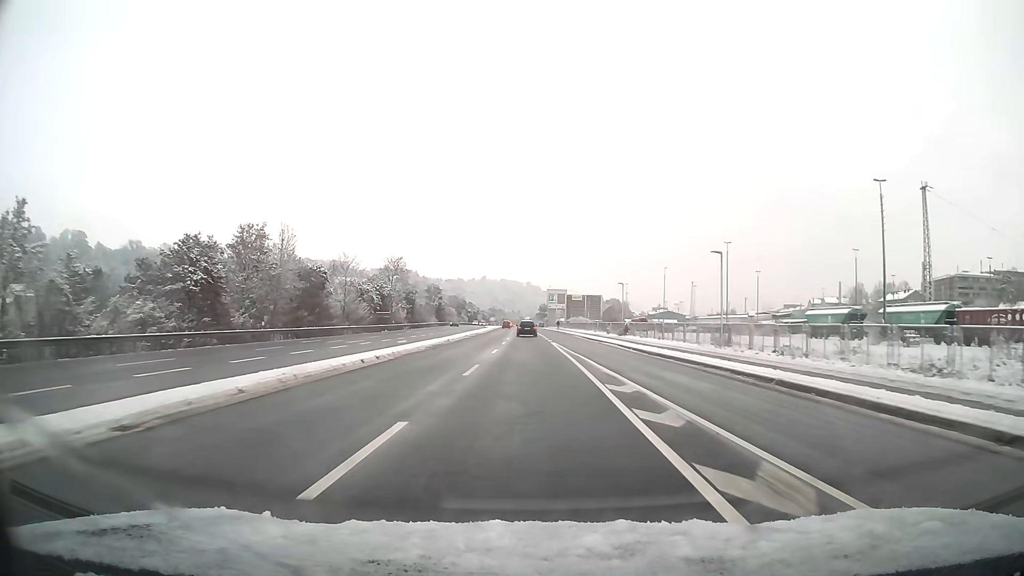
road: primary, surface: asphalt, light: Day
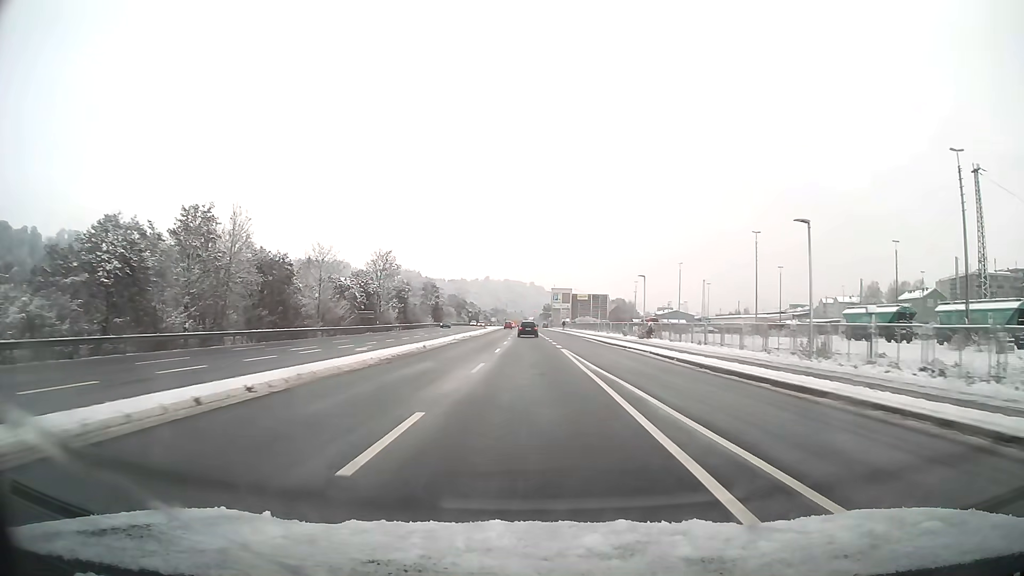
(0.0, +11.0) m; 0°
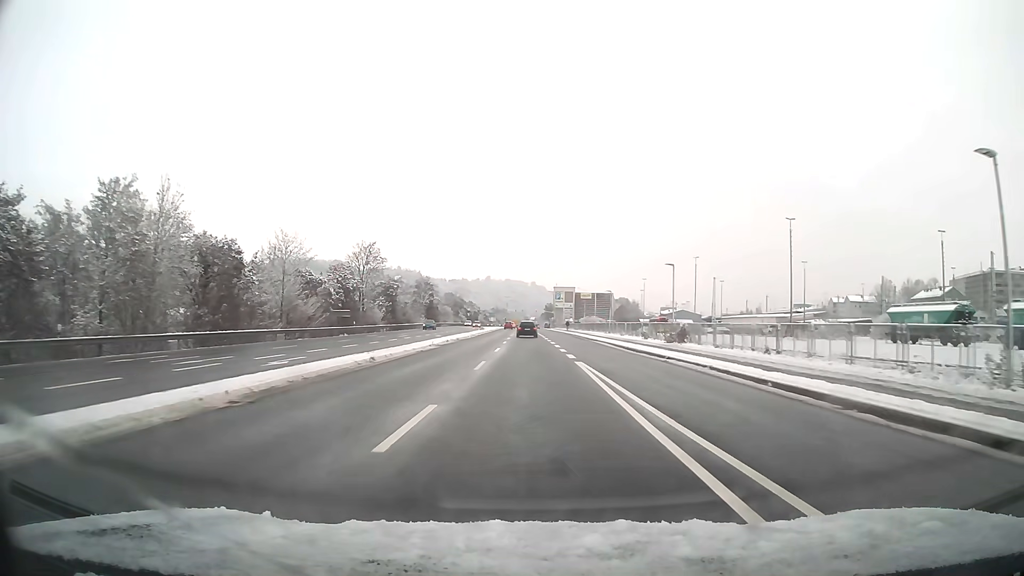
(0.0, +11.0) m; 0°
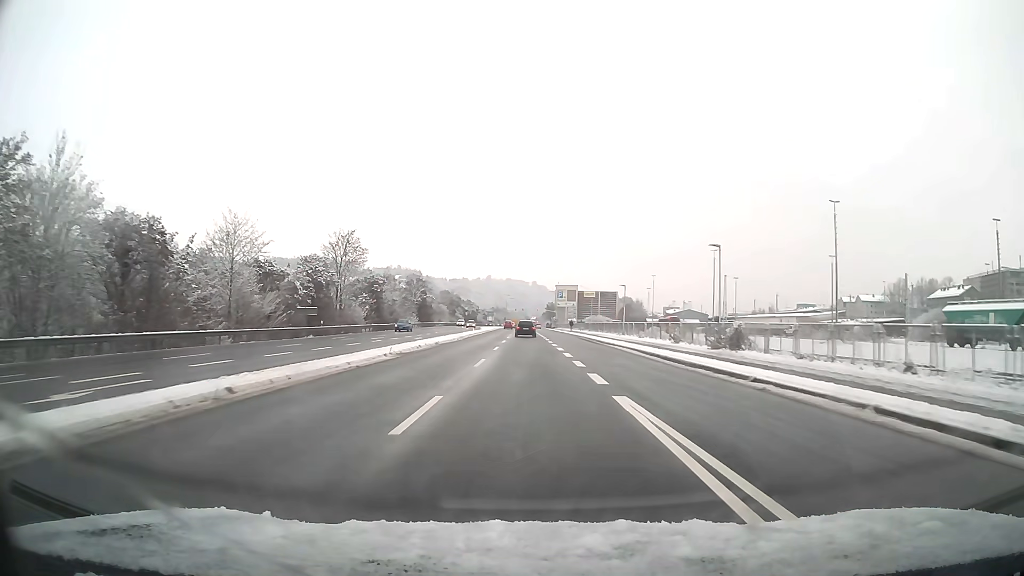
(0.0, +11.0) m; 0°
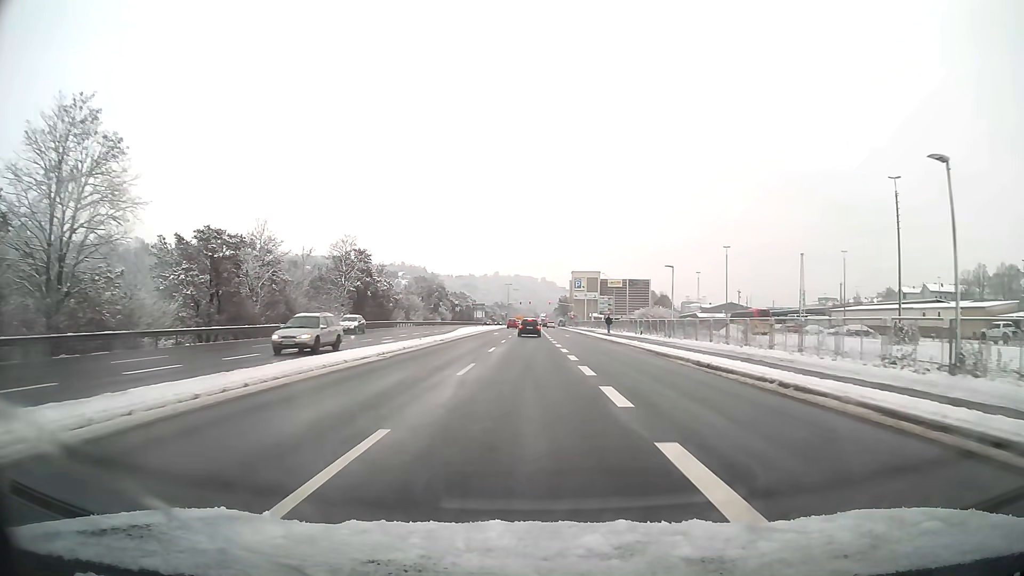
(-0.4, +51.6) m; -1°
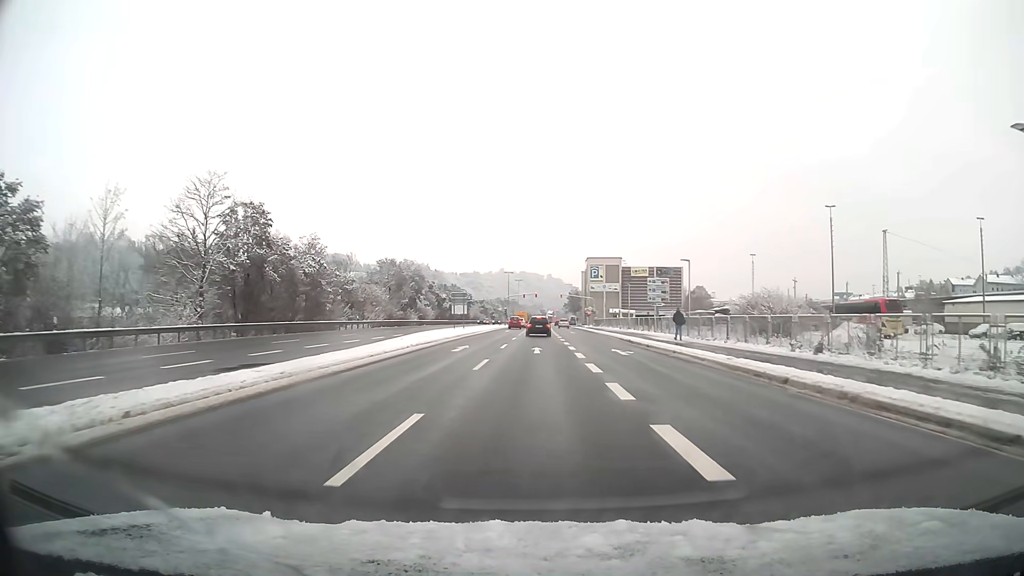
(-0.1, +34.3) m; 0°
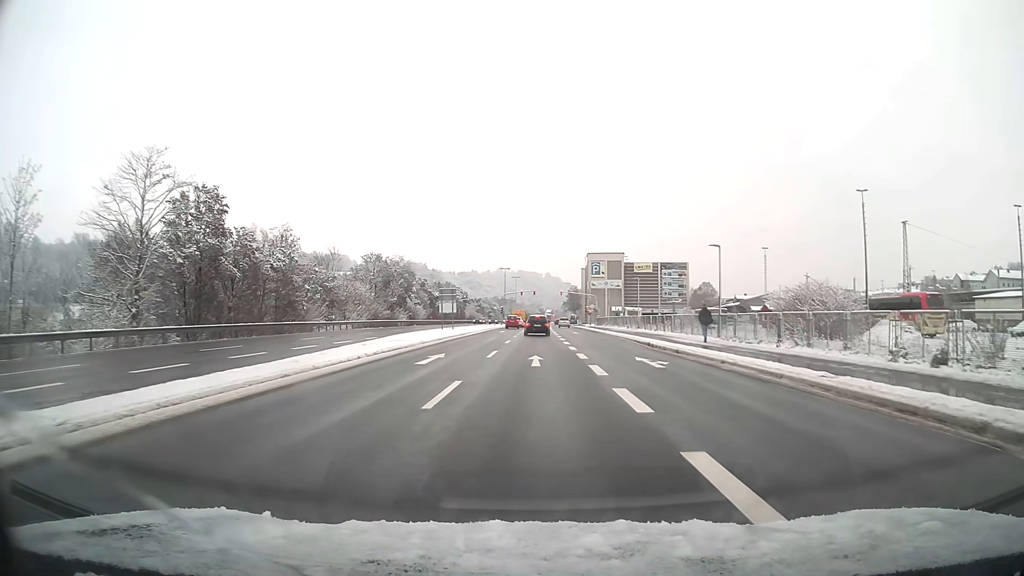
(0.0, +7.4) m; 0°
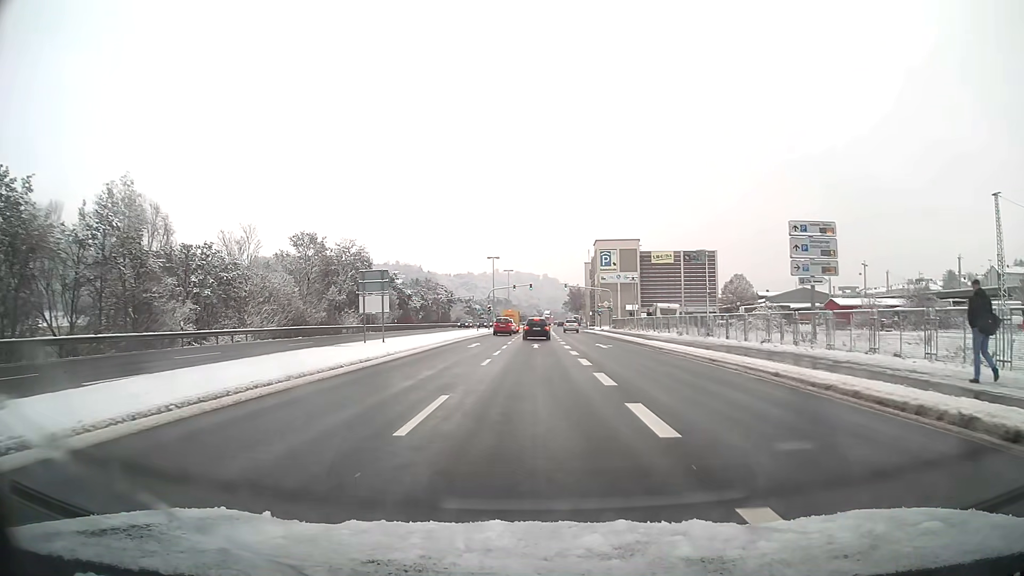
(0.0, +25.7) m; 0°
(0, +10) (0, +20) (0, +30) (0, +40) (0, +50) (0, +60) (+1, +70) (+1, +80) (+1, +90) (+1, +100) m
